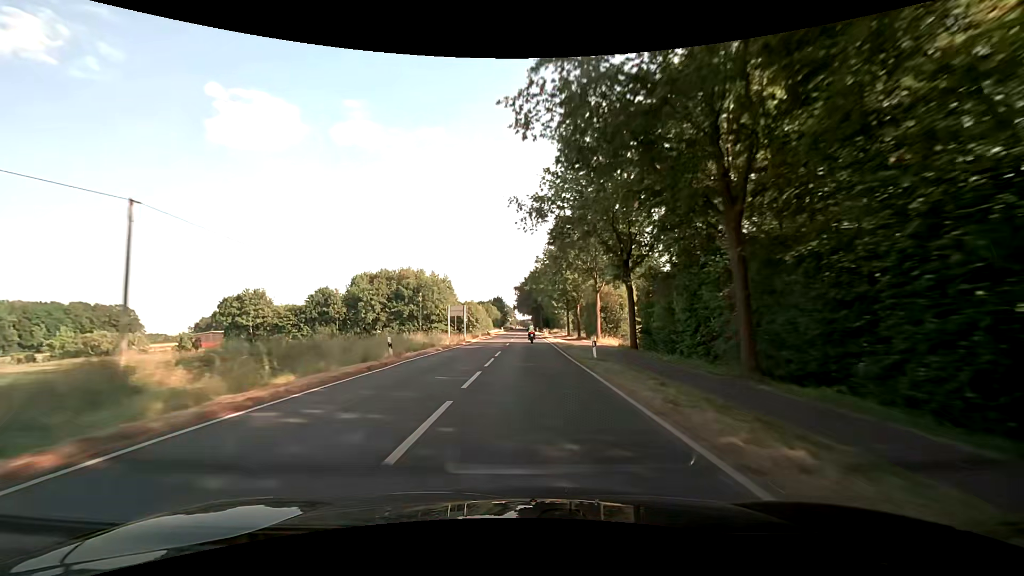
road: secondary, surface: asphalt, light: Day
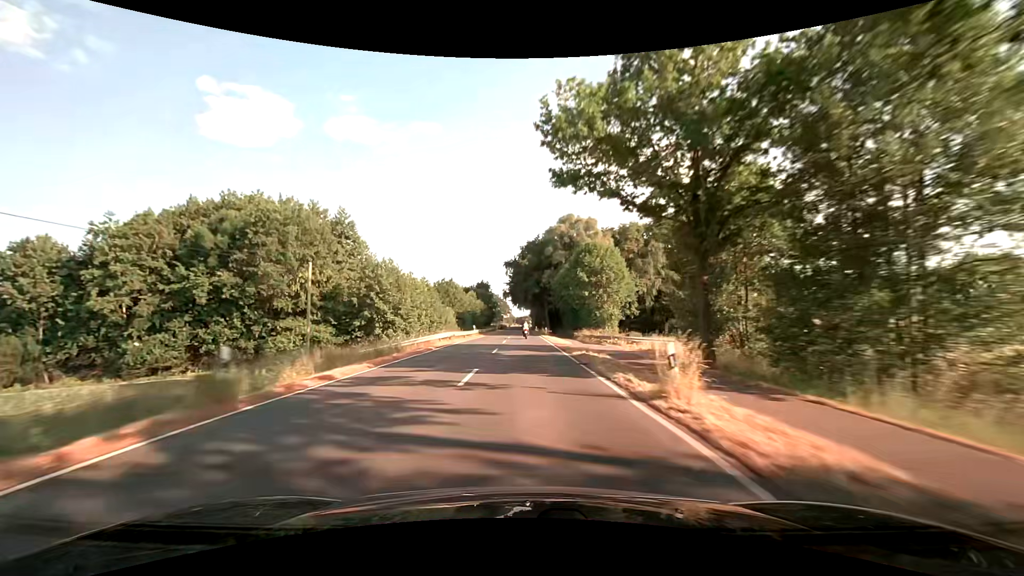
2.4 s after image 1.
(+0.4, +61.9) m; +1°
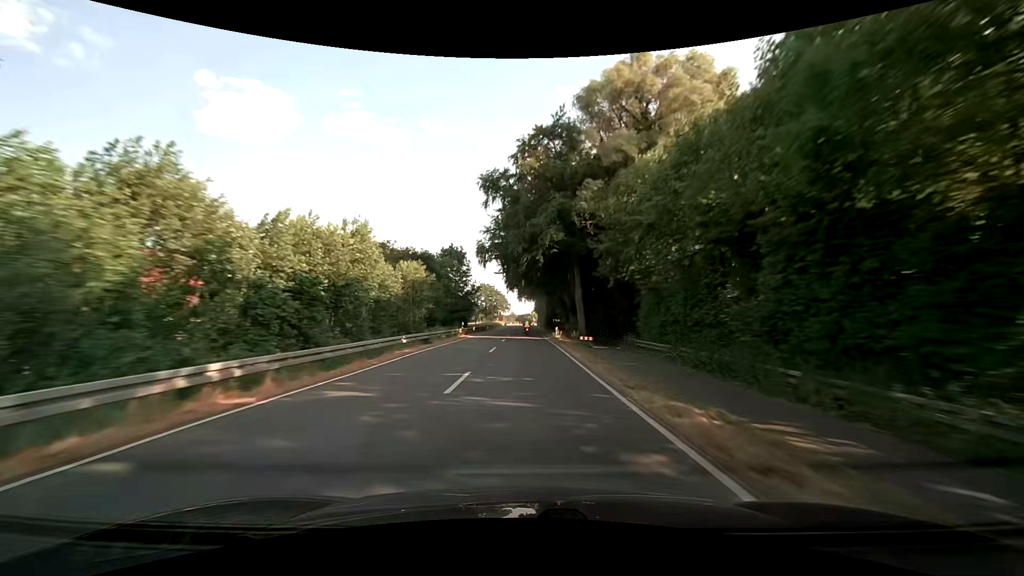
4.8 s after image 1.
(0.0, +63.0) m; 0°
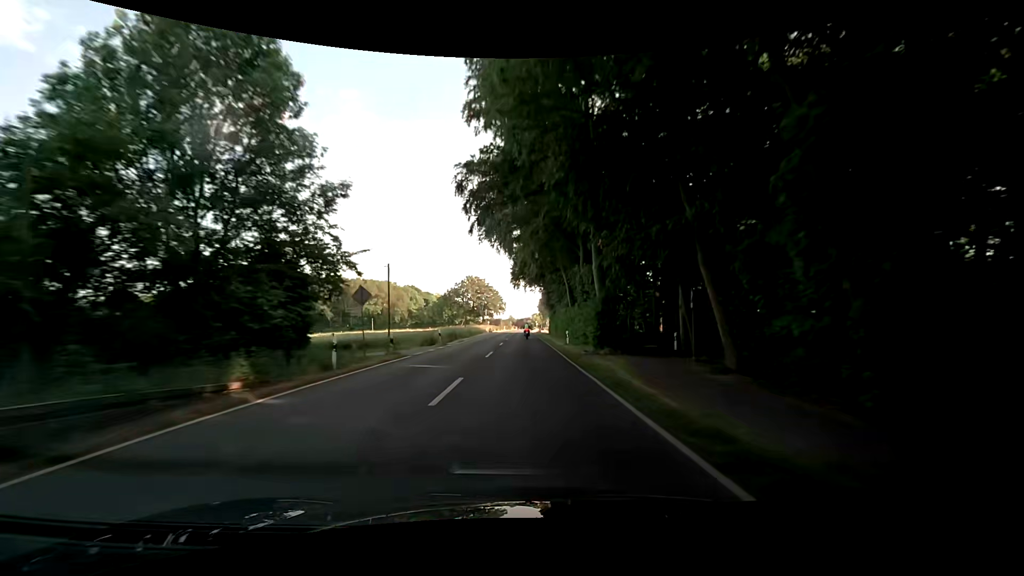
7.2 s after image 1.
(-0.3, +63.3) m; 0°
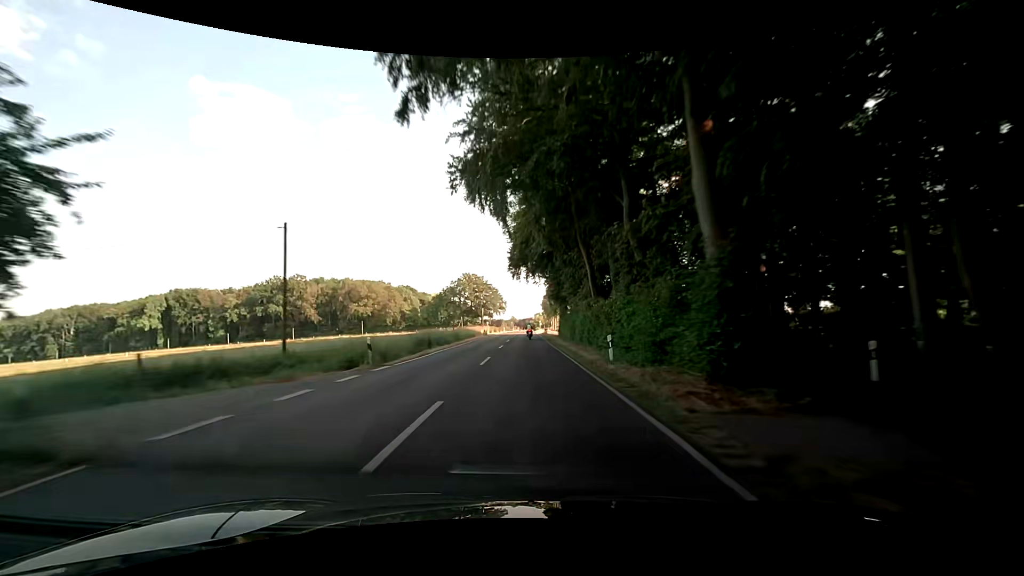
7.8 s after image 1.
(0.0, +15.8) m; 0°
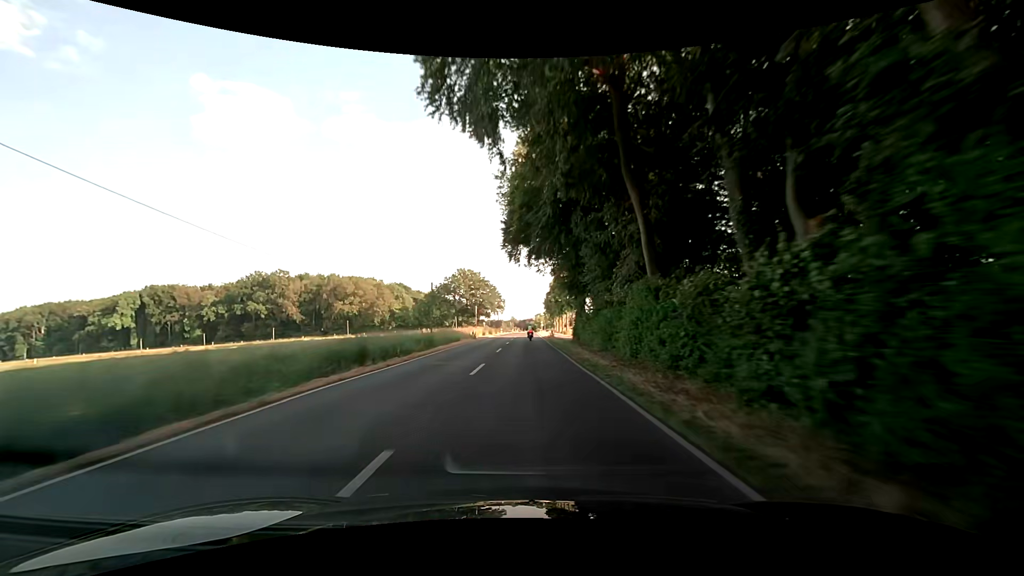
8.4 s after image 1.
(+0.2, +15.8) m; +1°
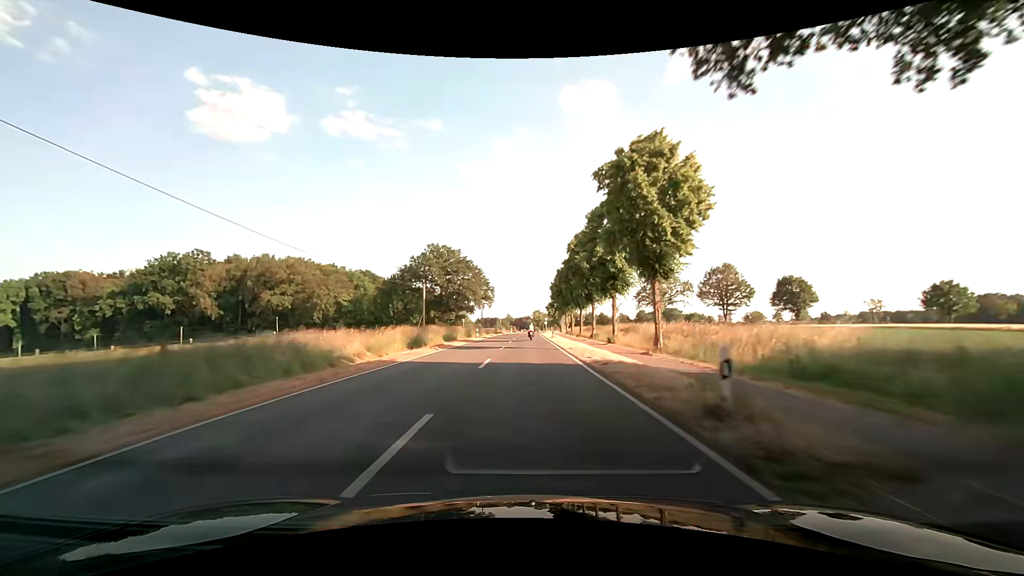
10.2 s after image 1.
(-0.1, +47.5) m; 0°
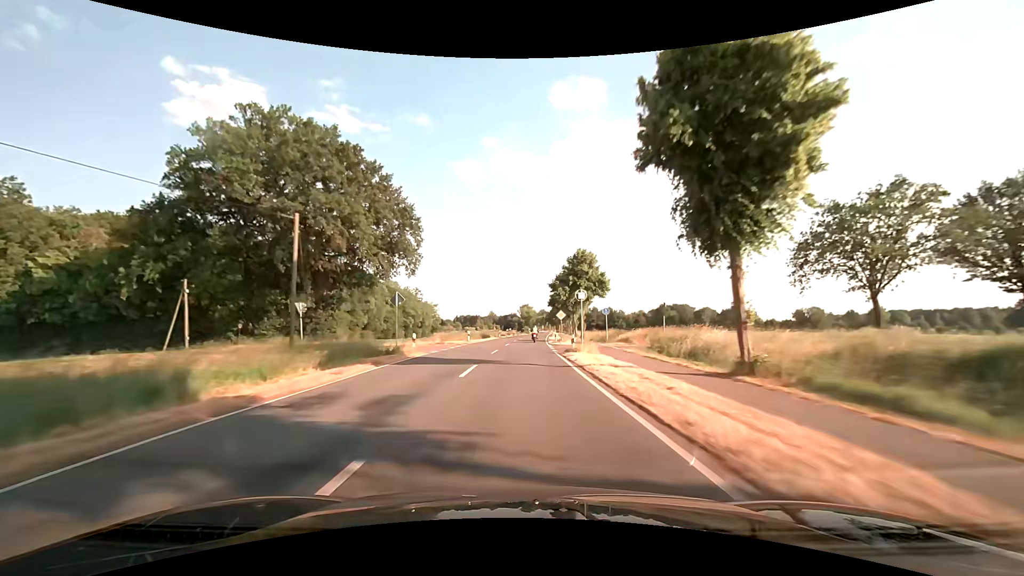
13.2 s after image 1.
(+1.0, +76.4) m; +2°
(0, +10) (0, +20) (0, +30) (0, +40) (+1, +50) (+1, +60) (+1, +70) (+2, +80) (+2, +90) (+3, +100) m
